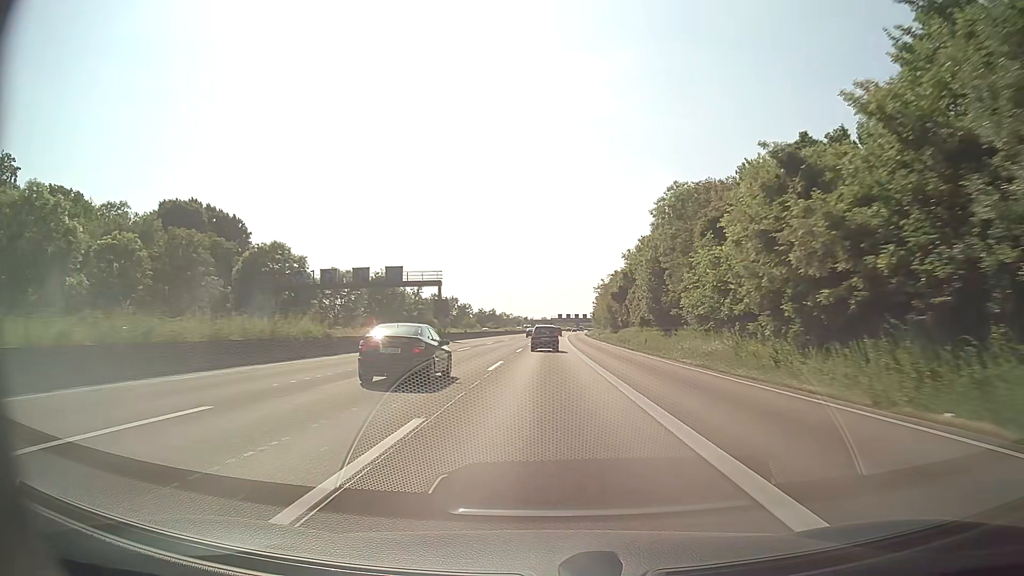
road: motorway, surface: asphalt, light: Day
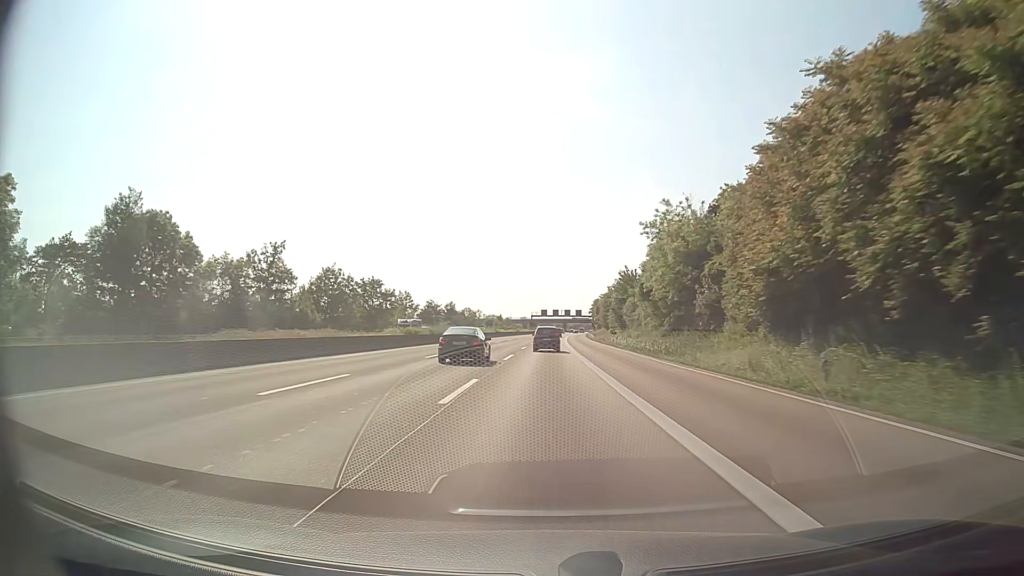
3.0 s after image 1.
(+1.0, +81.8) m; +2°
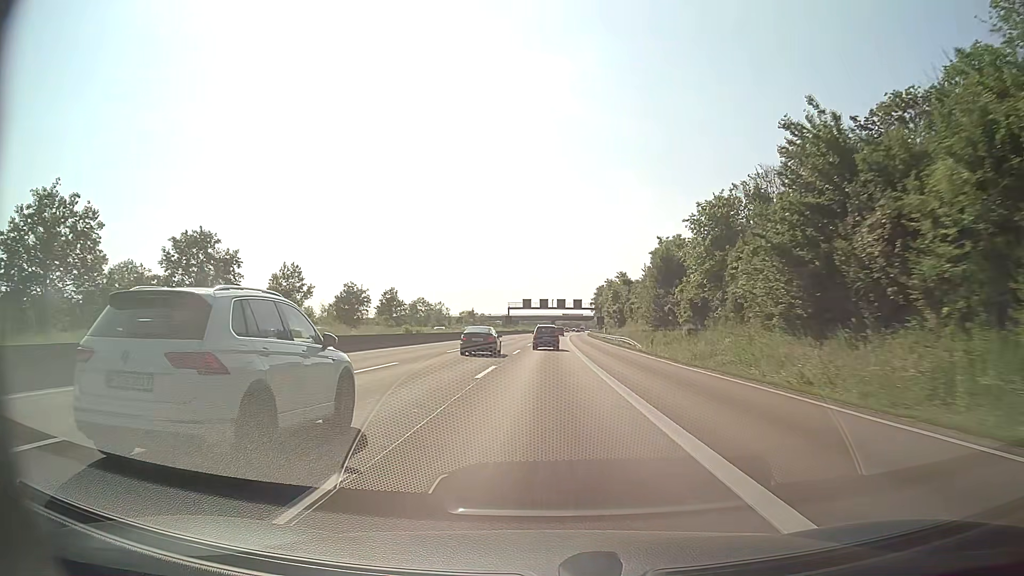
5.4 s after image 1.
(+0.6, +66.1) m; +1°
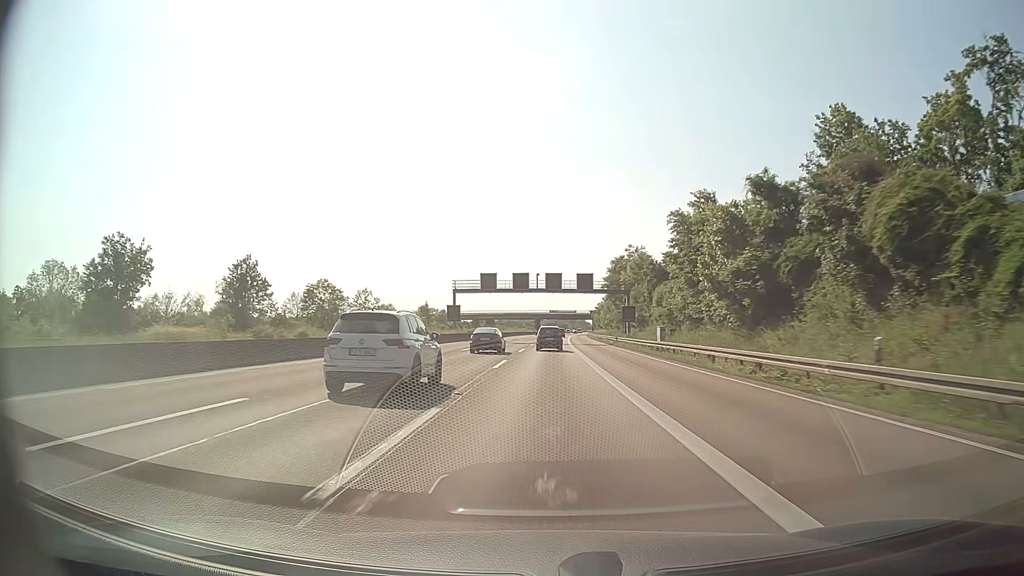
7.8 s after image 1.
(+1.0, +66.7) m; +1°
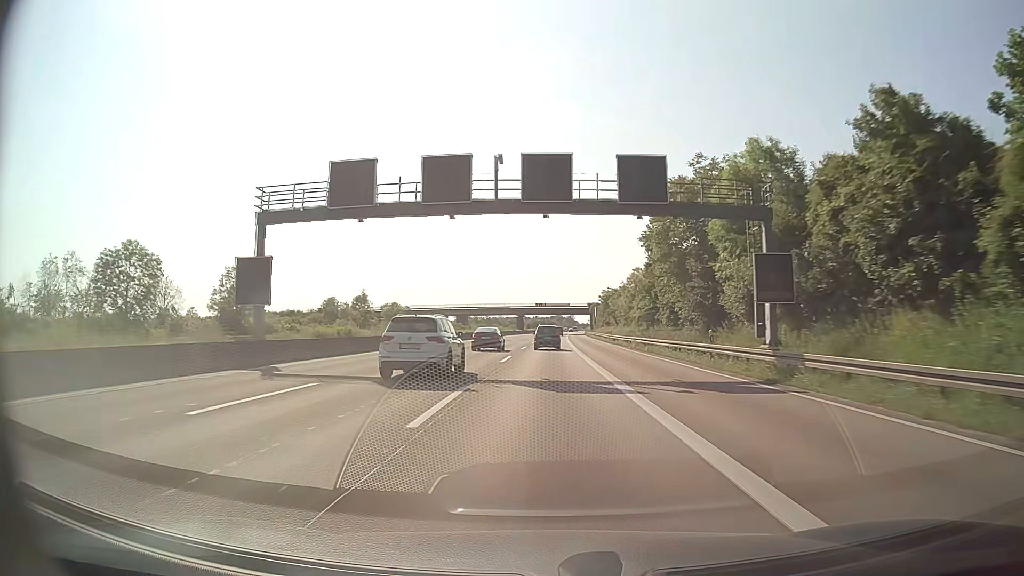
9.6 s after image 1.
(+0.5, +50.2) m; +1°
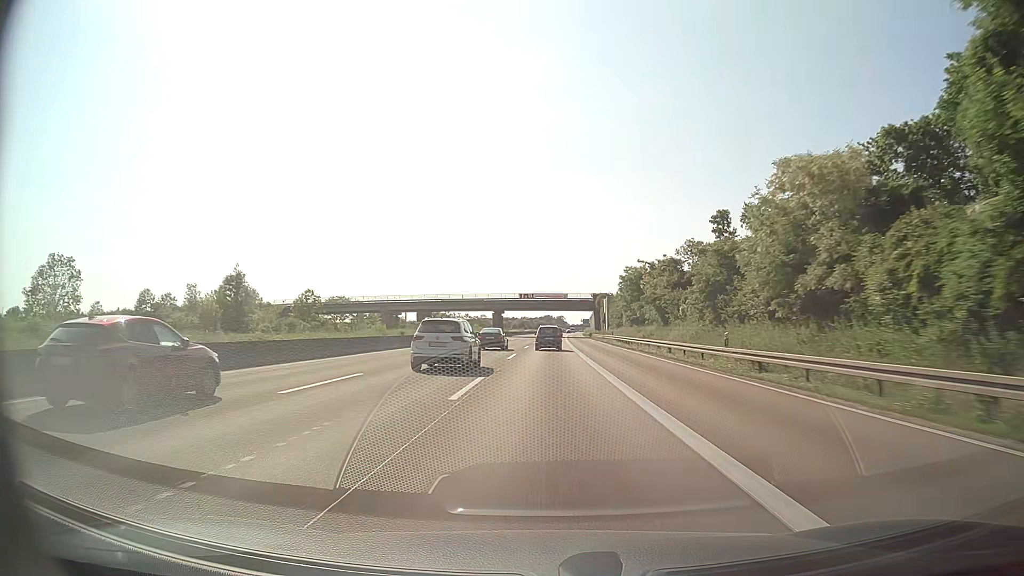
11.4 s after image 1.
(+0.5, +50.3) m; +1°
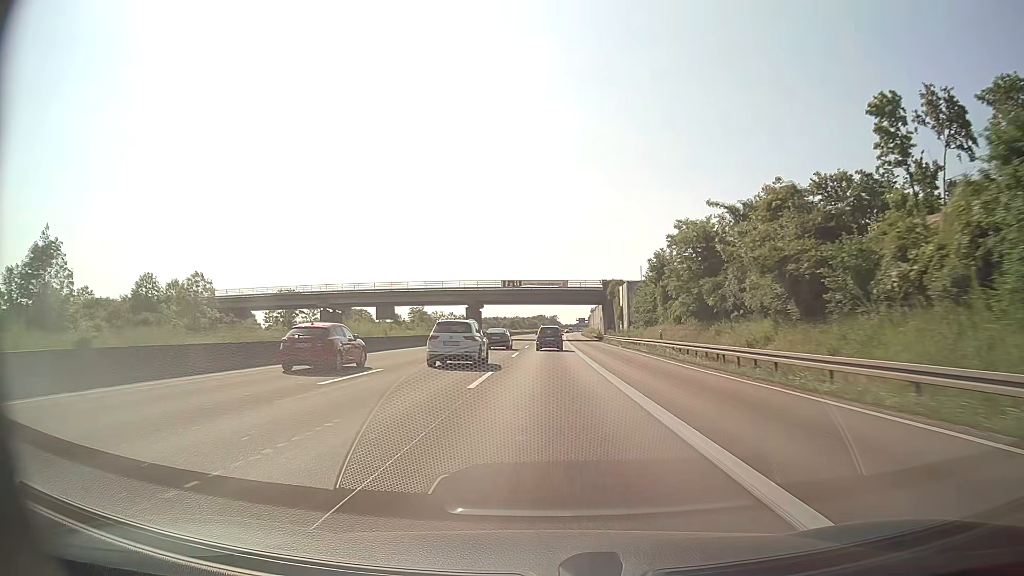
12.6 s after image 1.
(+0.3, +33.6) m; +1°
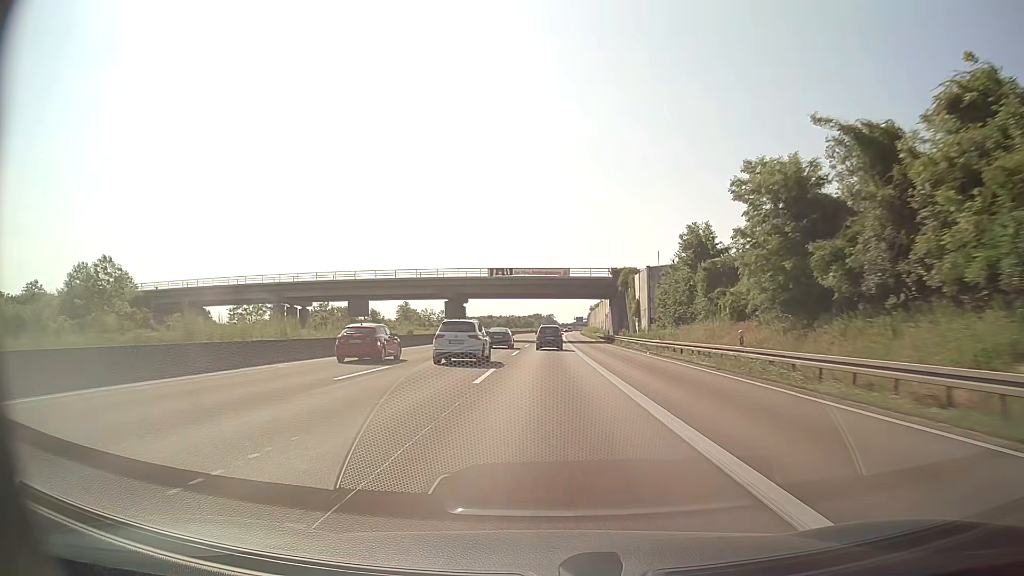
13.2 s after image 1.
(0.0, +16.8) m; 0°
(0, +10) (0, +20) (0, +30) (0, +40) (0, +50) (+1, +60) (+1, +70) (+1, +80) (+1, +90) (+1, +100) m
